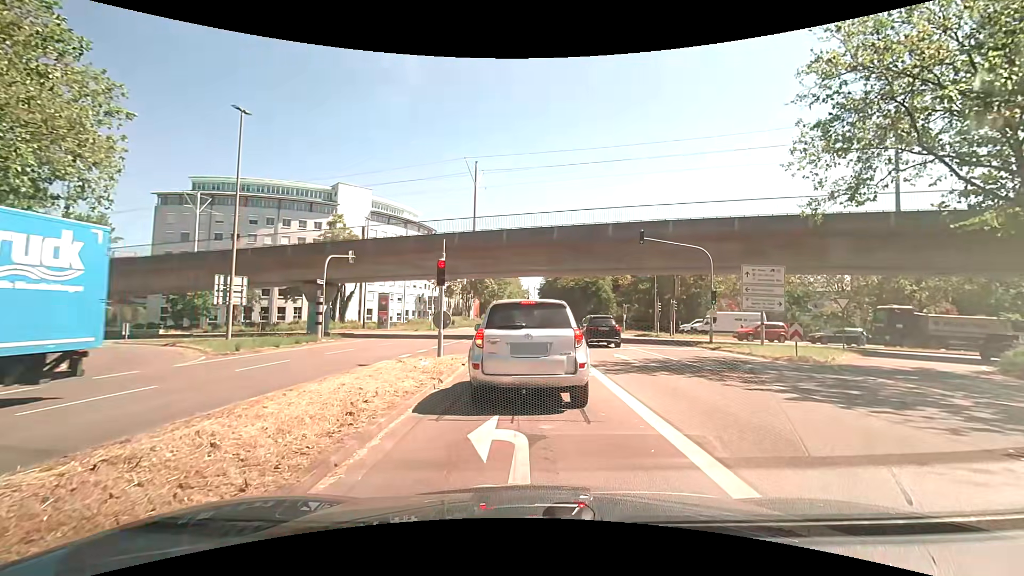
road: secondary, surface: asphalt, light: Day
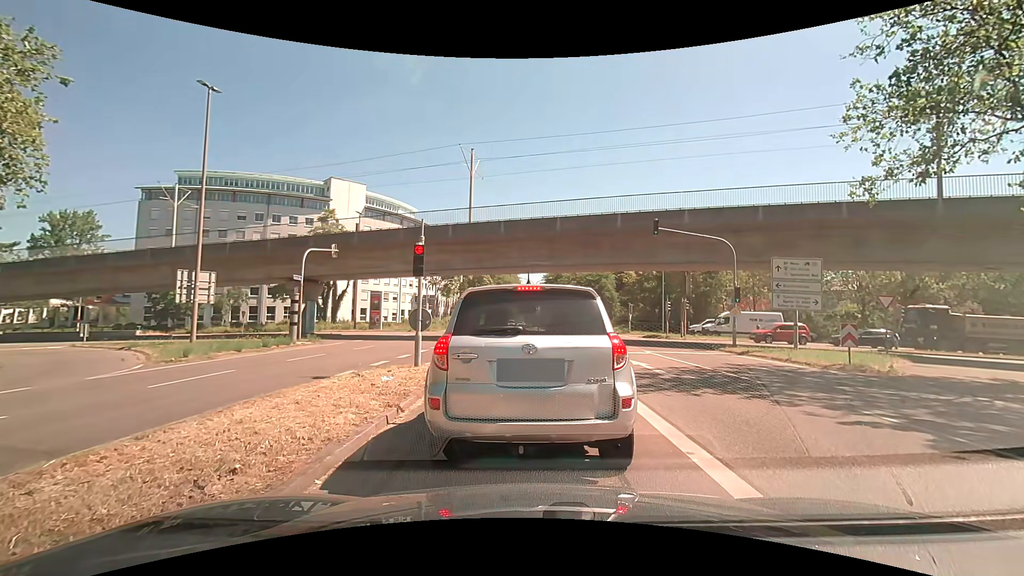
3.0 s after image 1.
(+0.1, +3.1) m; +1°
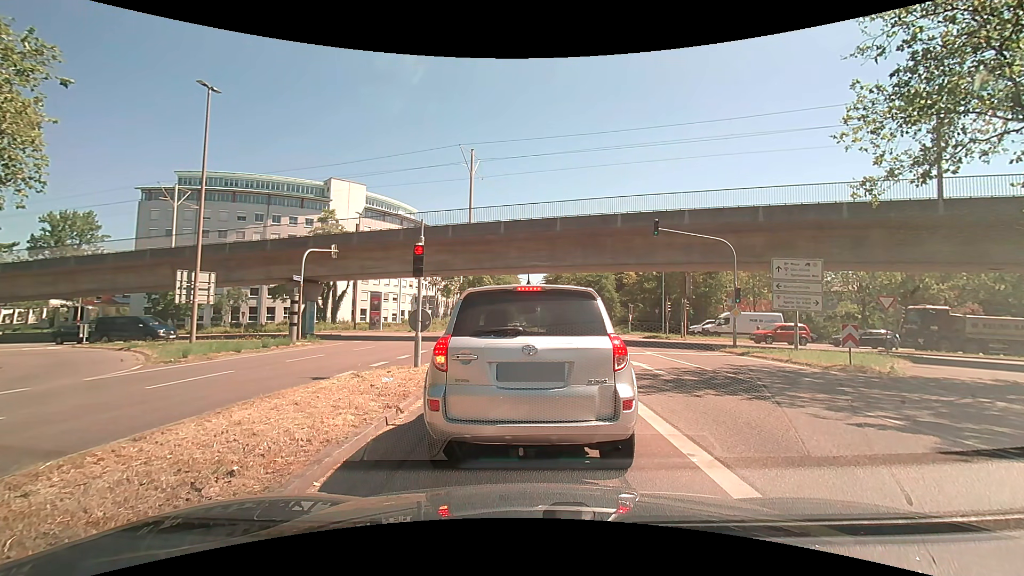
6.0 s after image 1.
(0.0, +0.1) m; 0°
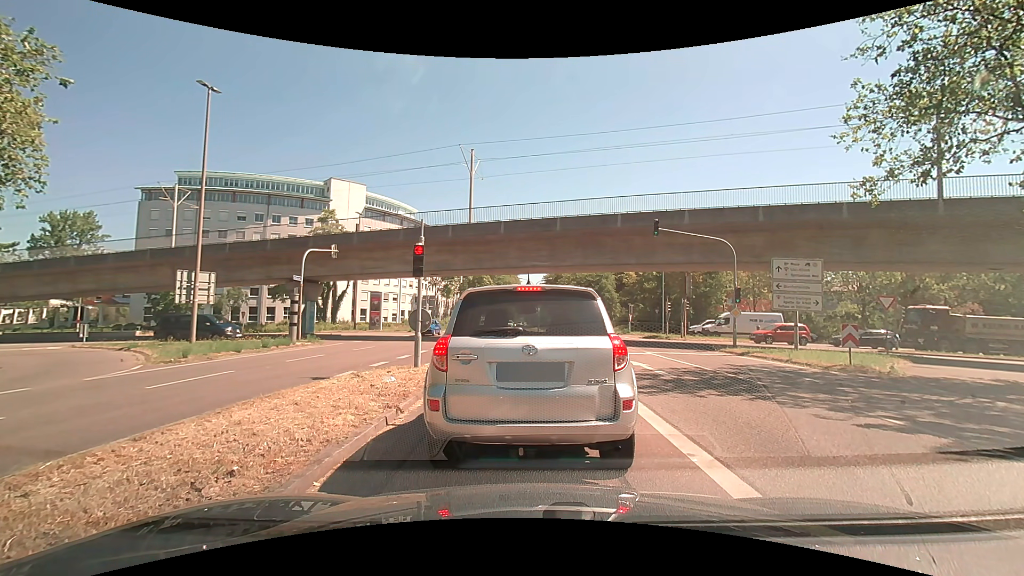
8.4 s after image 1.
(0.0, 0.0) m; 0°
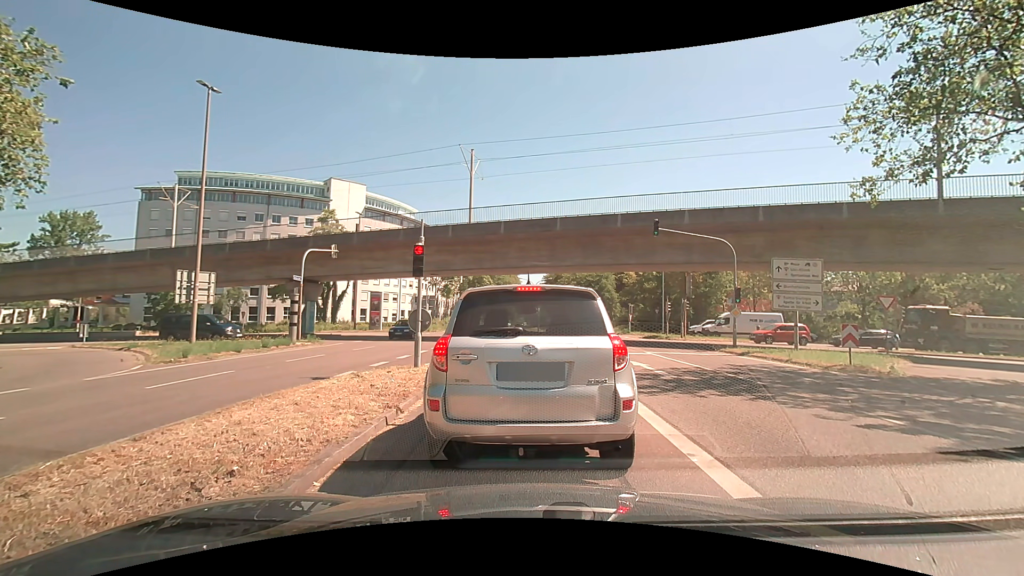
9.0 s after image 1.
(0.0, 0.0) m; 0°
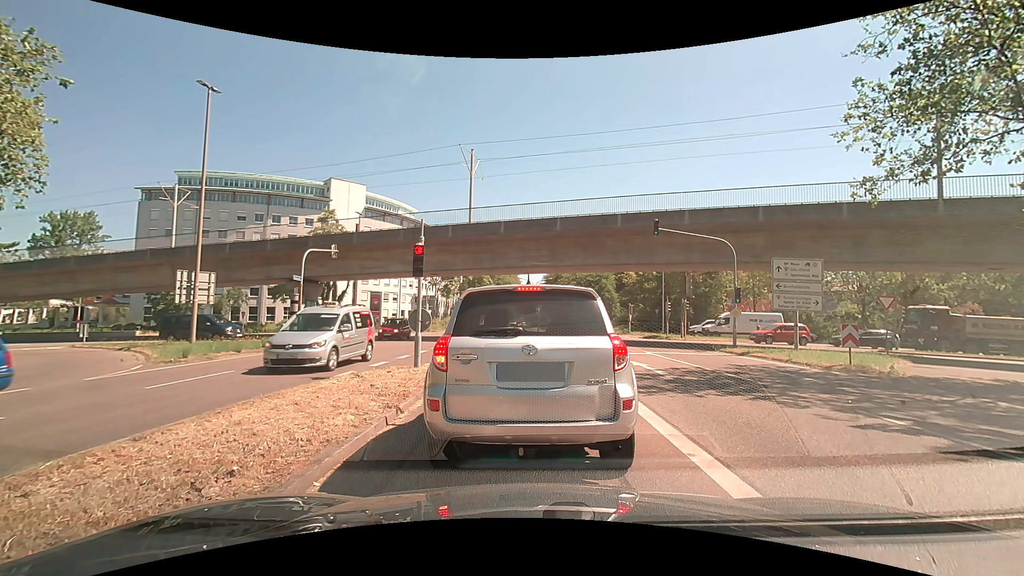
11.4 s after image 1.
(0.0, 0.0) m; 0°
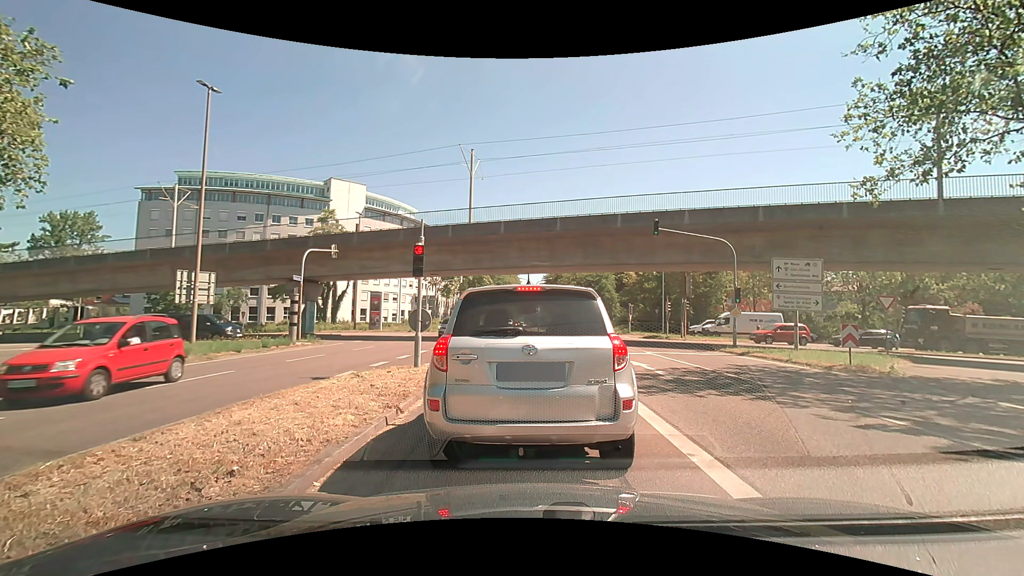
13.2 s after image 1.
(0.0, 0.0) m; 0°
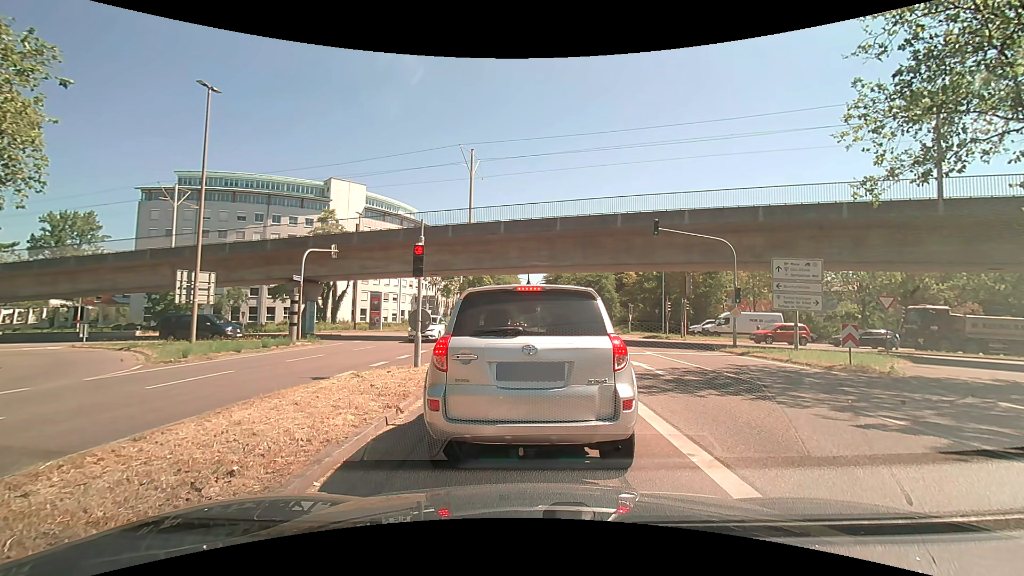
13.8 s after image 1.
(0.0, 0.0) m; 0°
